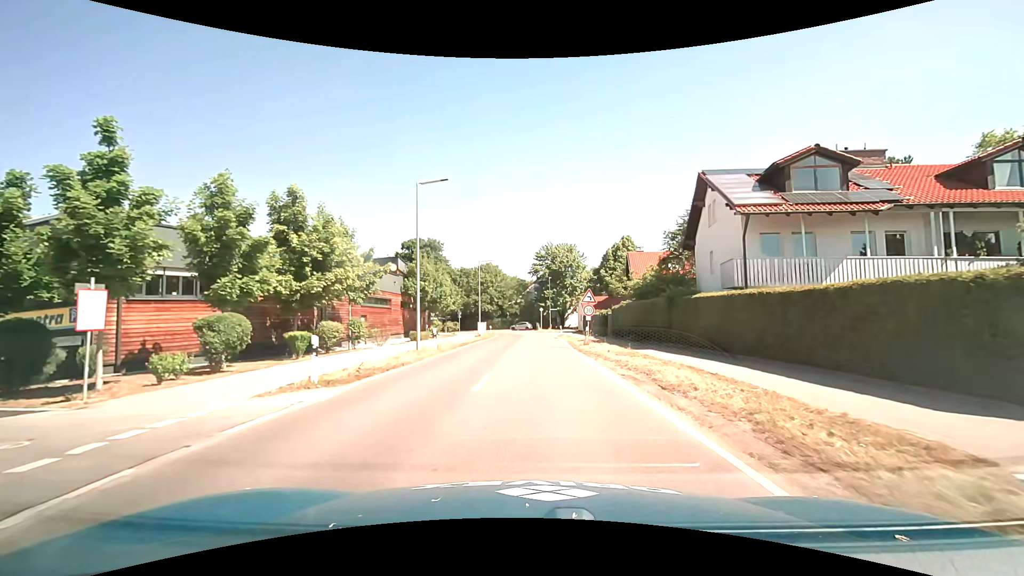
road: tertiary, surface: asphalt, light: Day
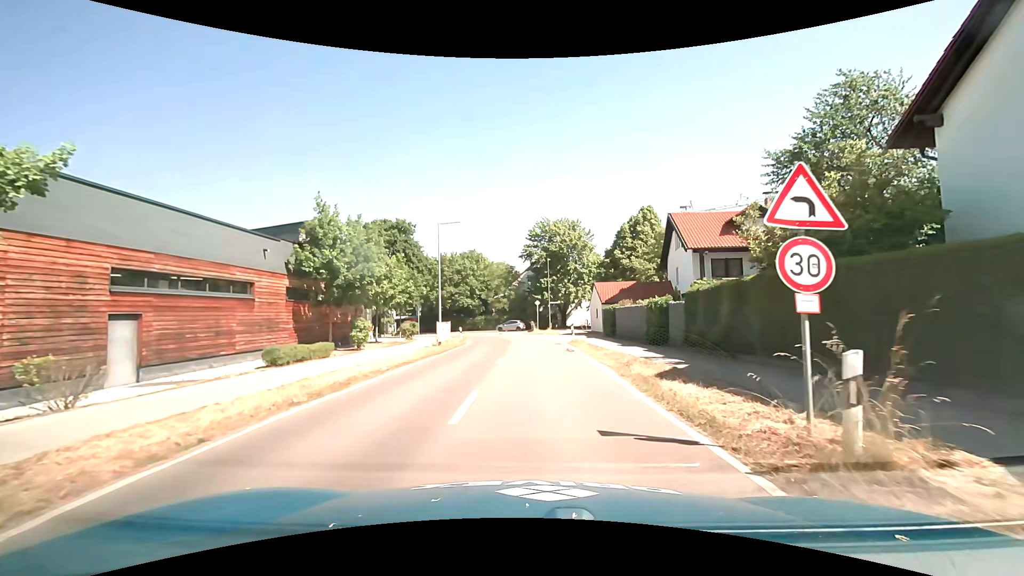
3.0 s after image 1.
(-0.1, +20.8) m; 0°
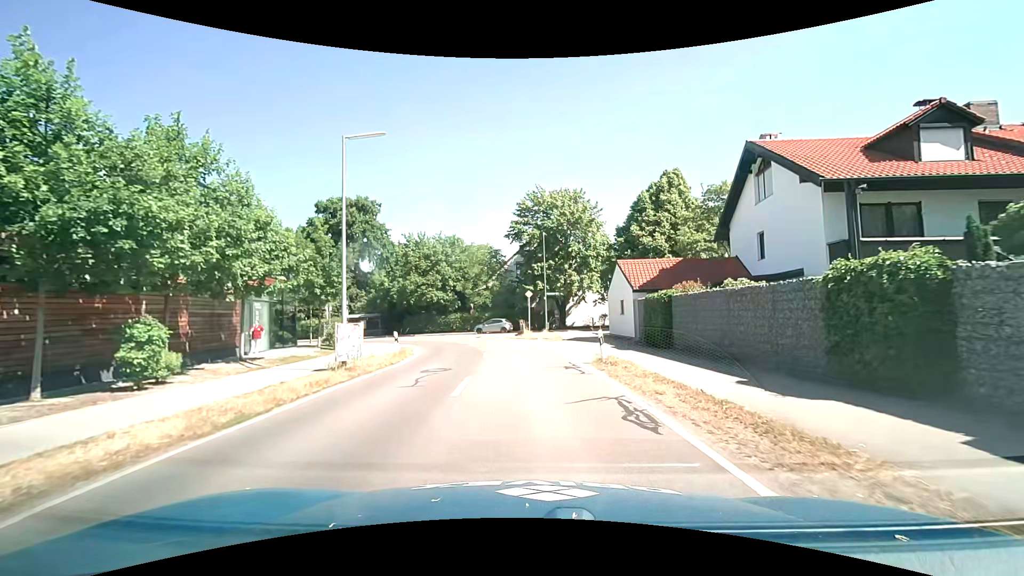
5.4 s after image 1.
(+0.3, +16.0) m; +1°
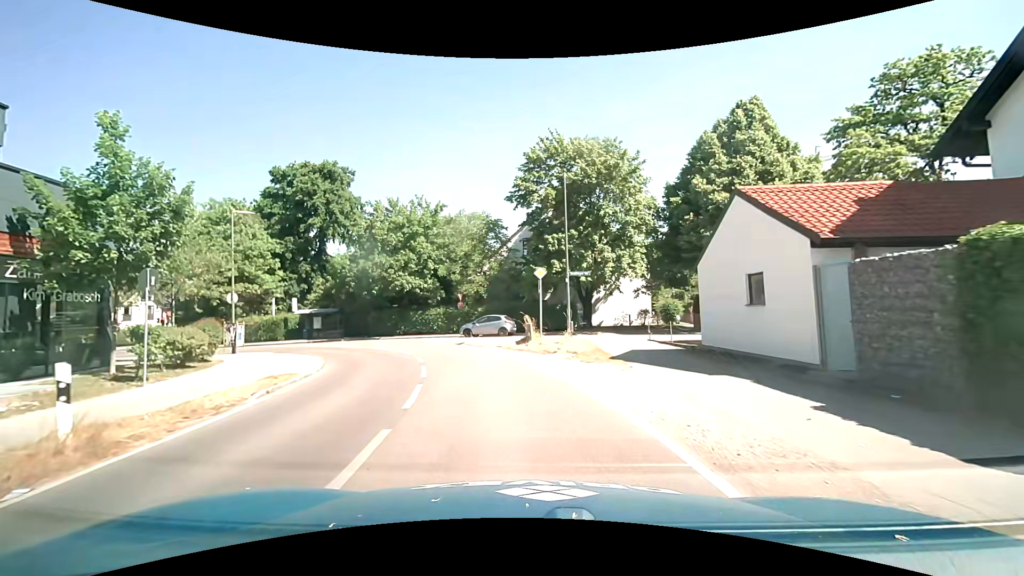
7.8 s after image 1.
(0.0, +15.8) m; -1°
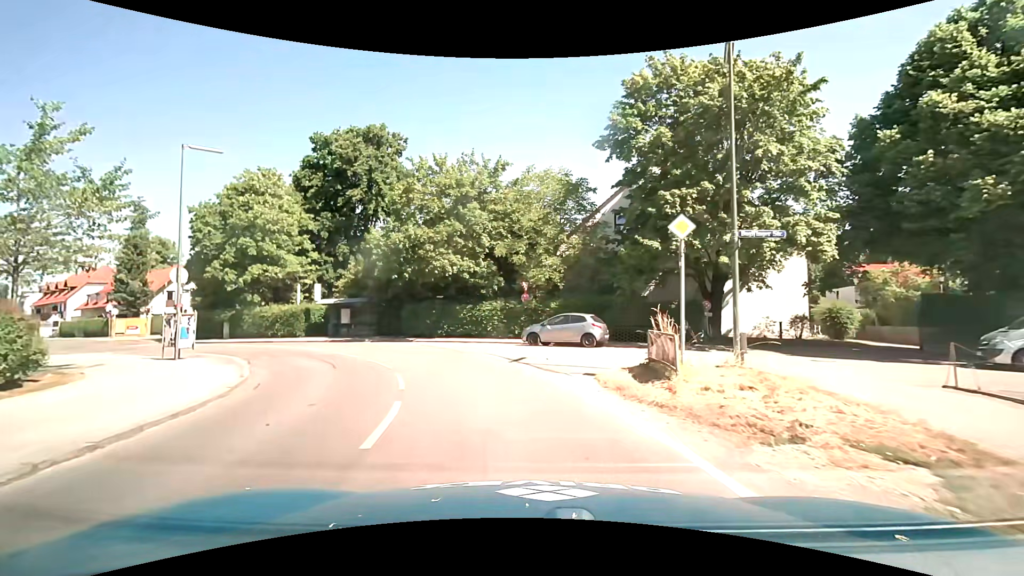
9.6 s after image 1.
(-0.9, +11.7) m; -8°
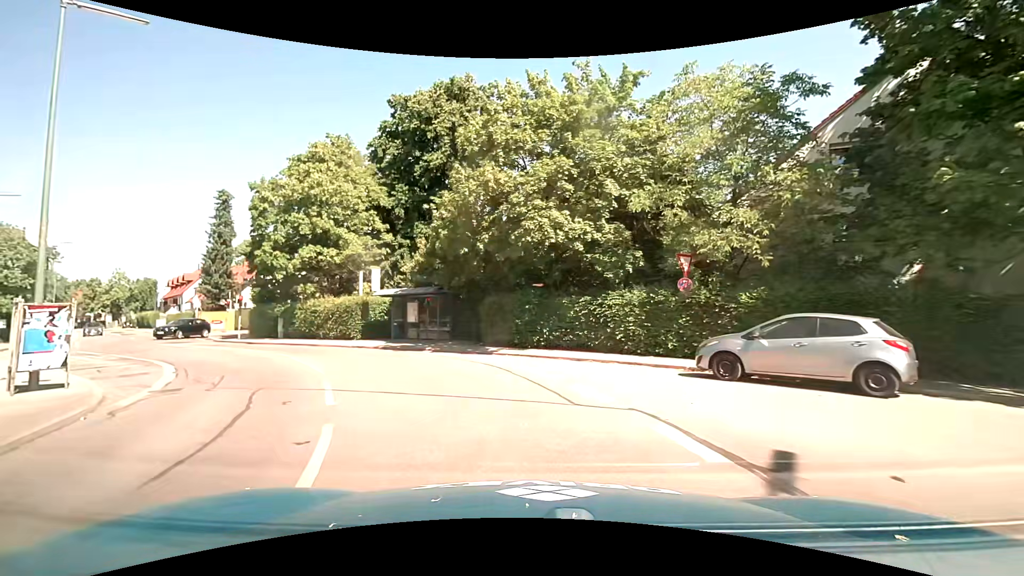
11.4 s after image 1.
(-1.2, +11.0) m; -13°
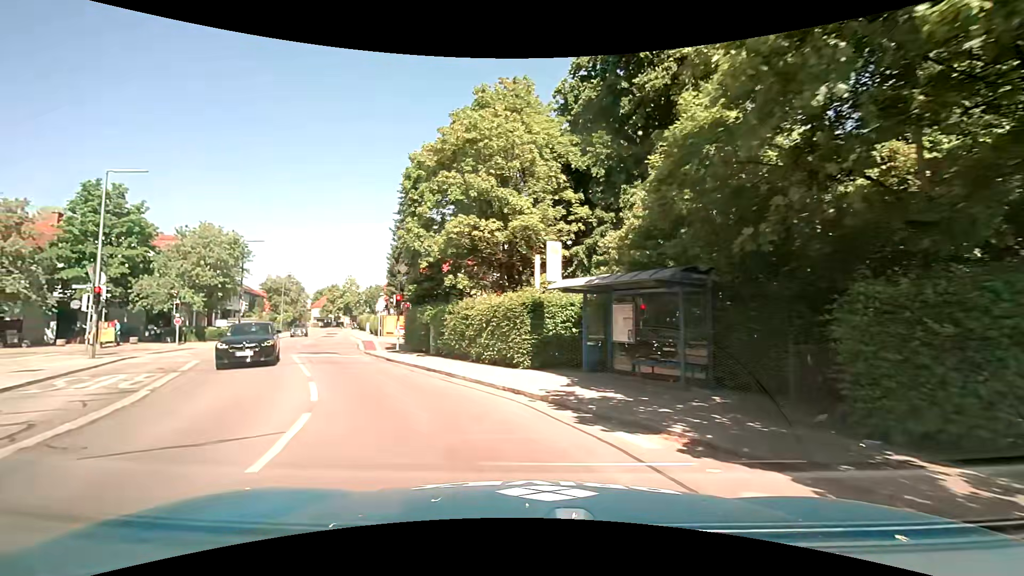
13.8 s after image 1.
(-2.3, +12.5) m; -23°
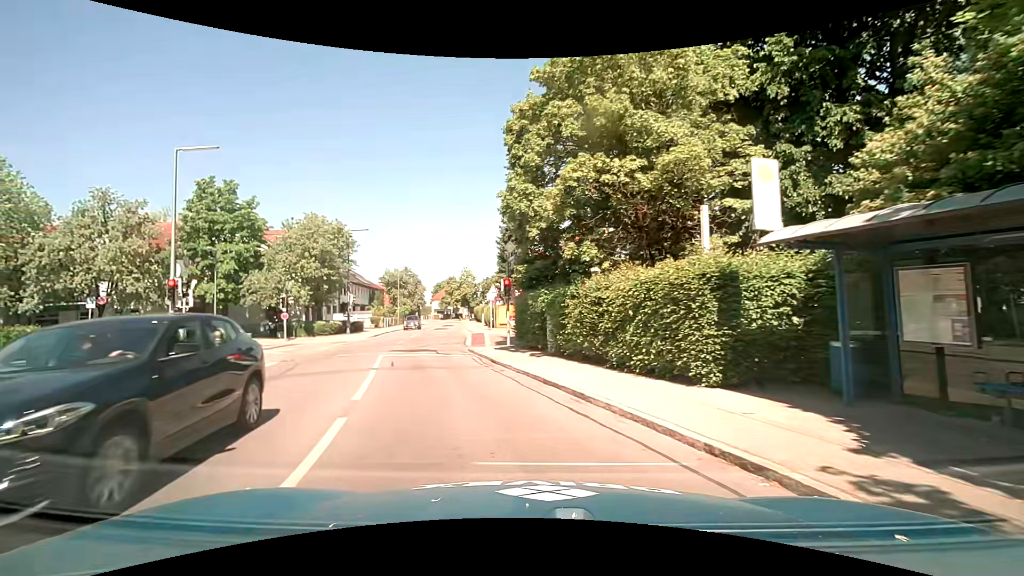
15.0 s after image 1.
(-0.6, +5.8) m; -15°
(-1, +10) (-3, +20) (-5, +30) (-6, +39) (-7, +49) (-8, +59) (-9, +69) (-10, +79) (-11, +89) (-12, +99) m
